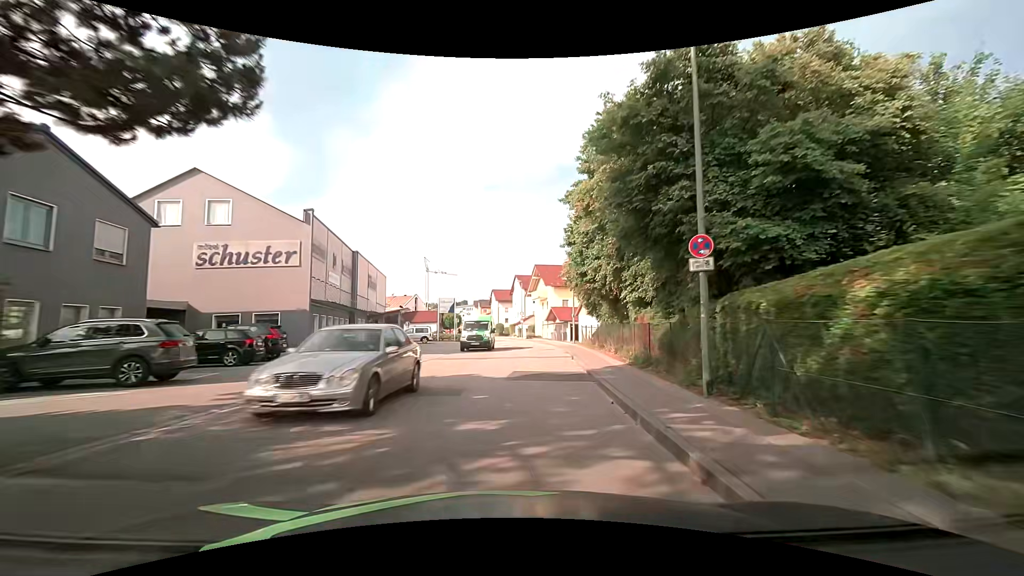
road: unclassified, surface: asphalt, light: Day
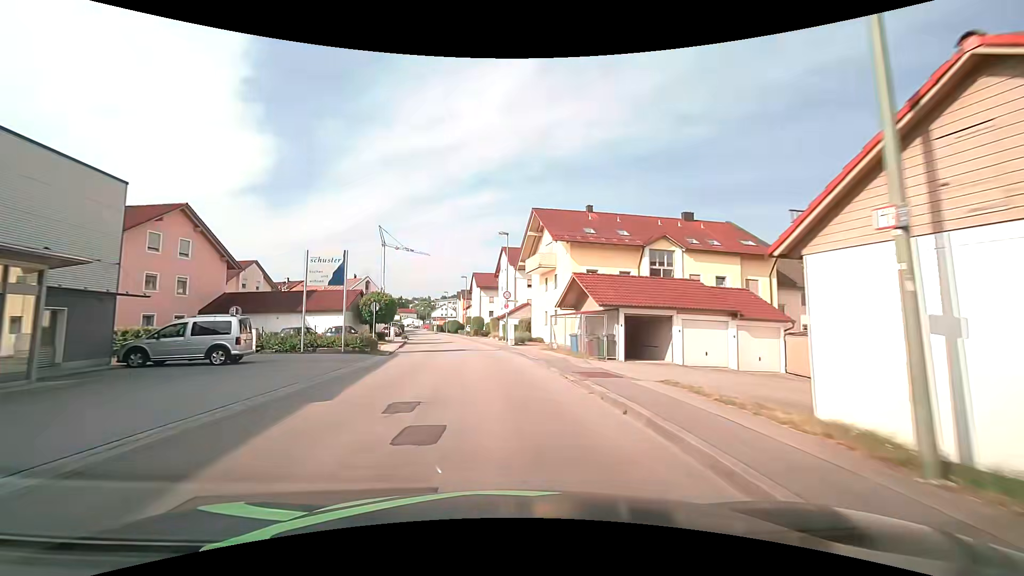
(+1.2, +34.5) m; 0°
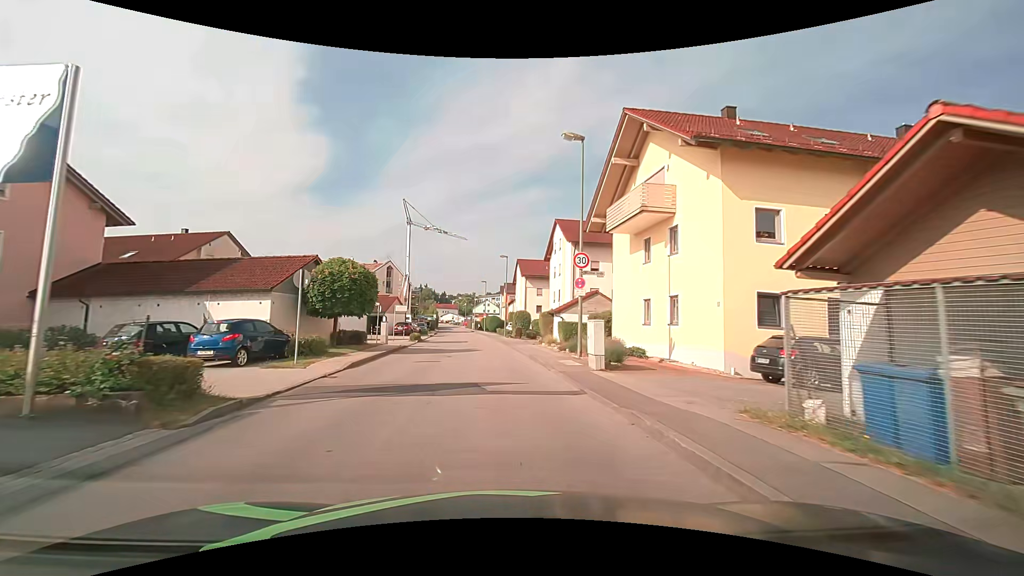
(-0.6, +18.5) m; -5°
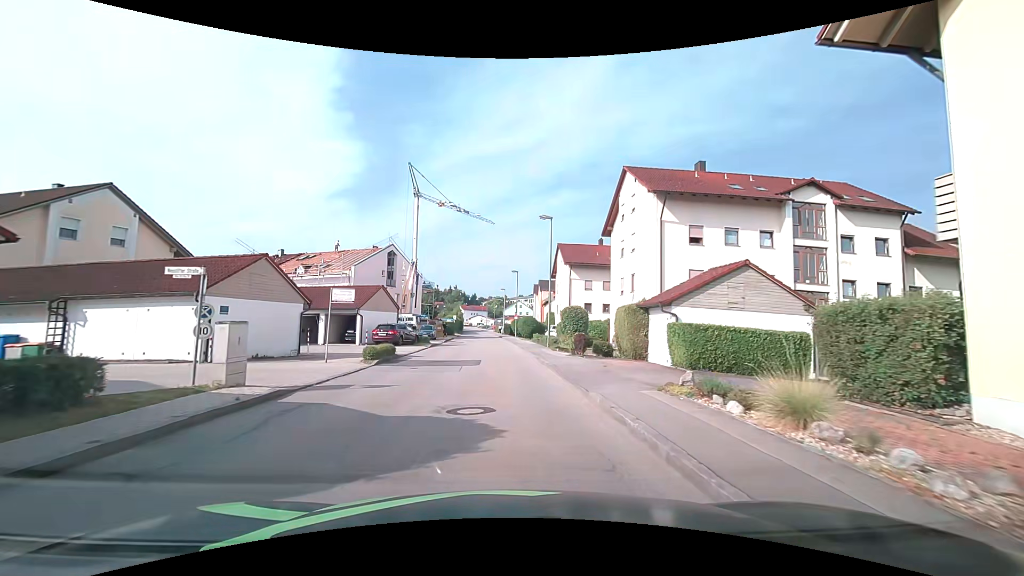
(-0.7, +19.3) m; -4°
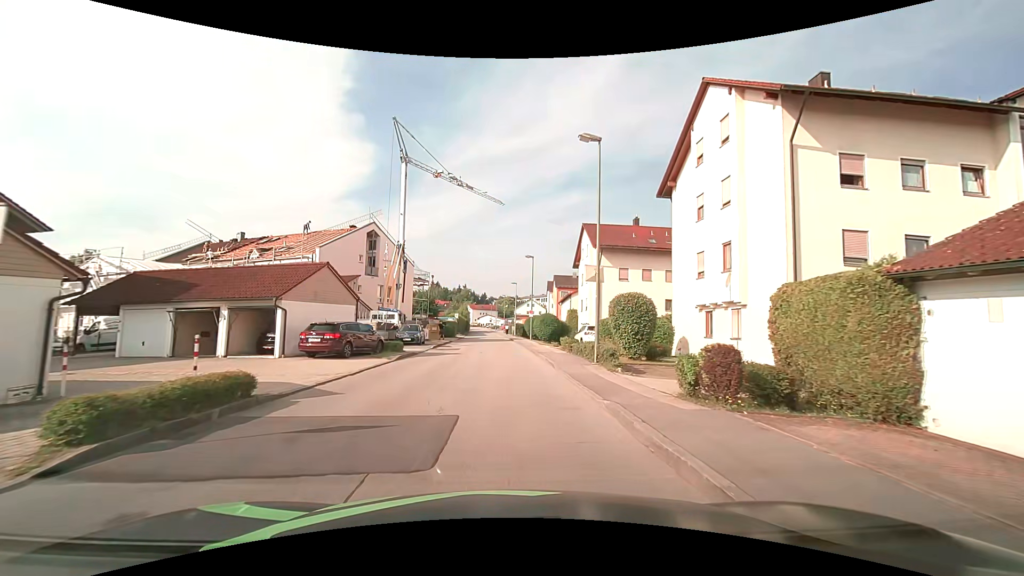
(-0.2, +13.1) m; -1°
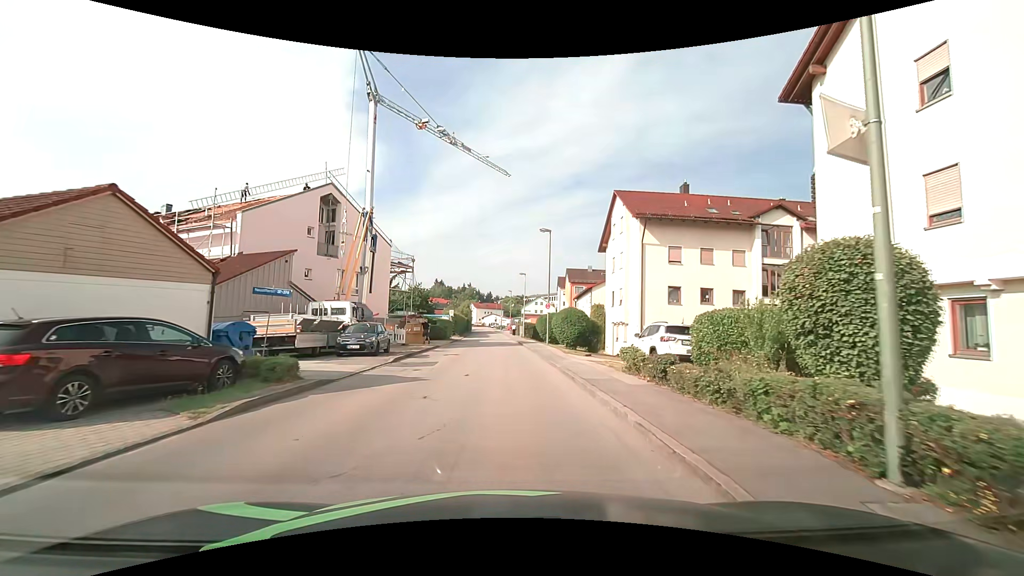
(-0.1, +13.0) m; -1°
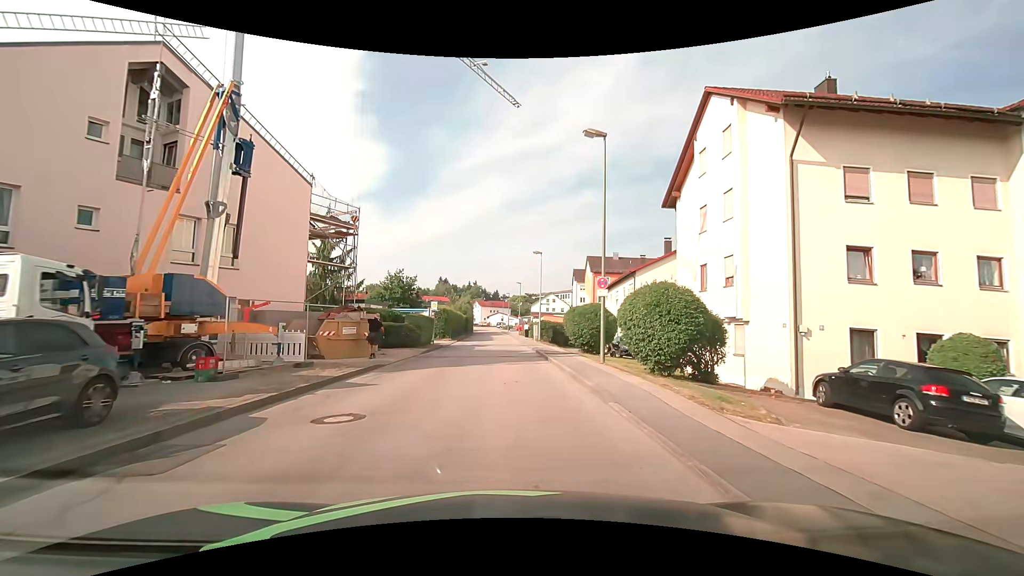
(-0.1, +17.6) m; 0°
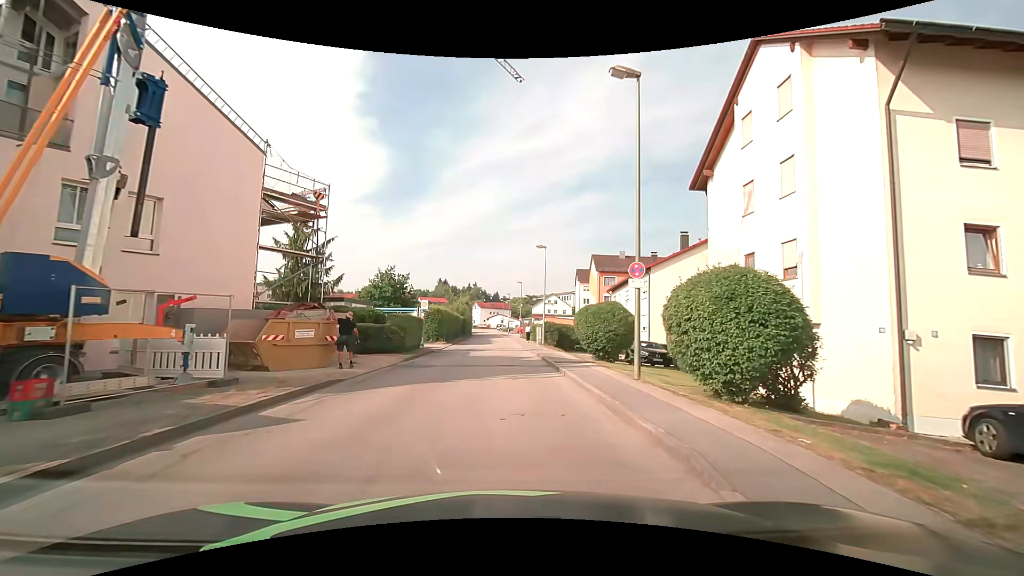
(0.0, +4.4) m; -1°
(0, +10) (0, +20) (0, +30) (0, +40) (0, +50) (0, +60) (-1, +70) (-1, +80) (-1, +90) (-2, +100) m
